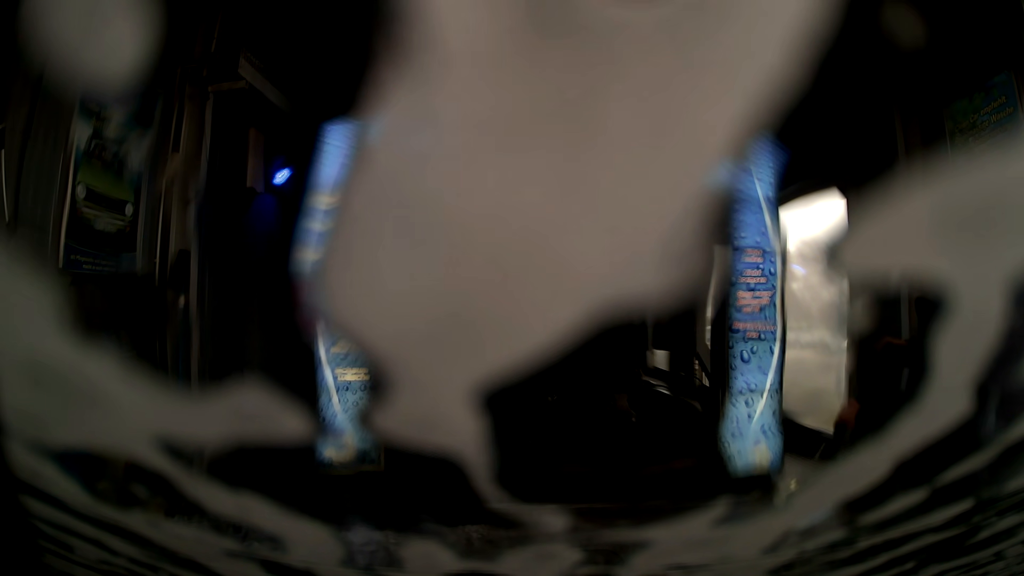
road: service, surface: asphalt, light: Day
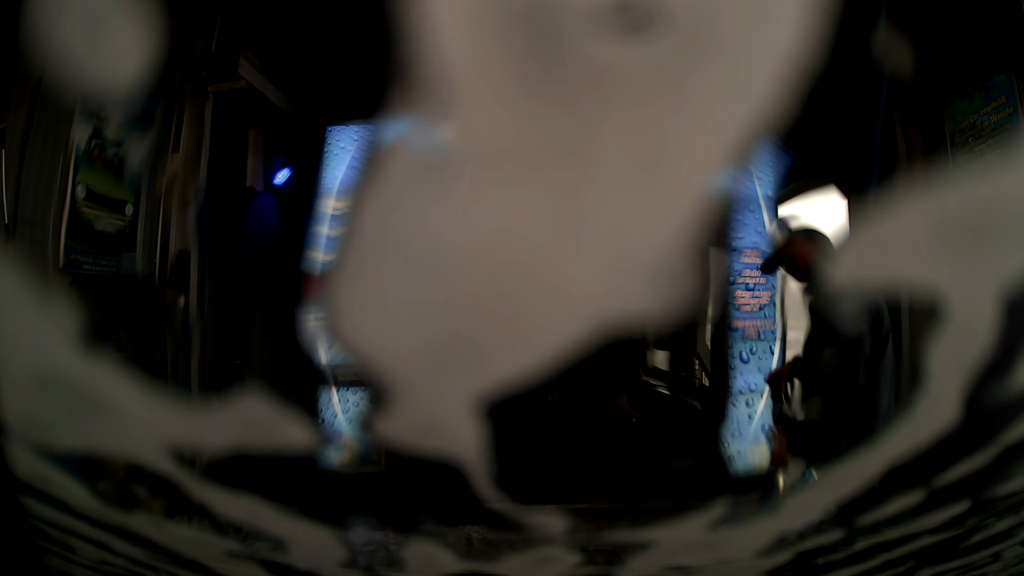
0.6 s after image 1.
(0.0, 0.0) m; 0°
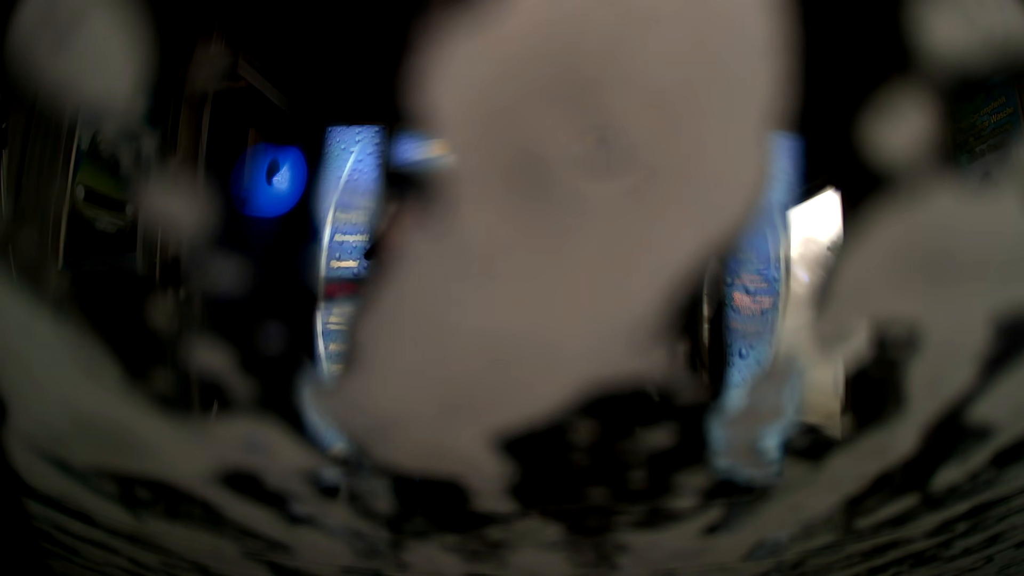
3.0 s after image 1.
(0.0, 0.0) m; 0°
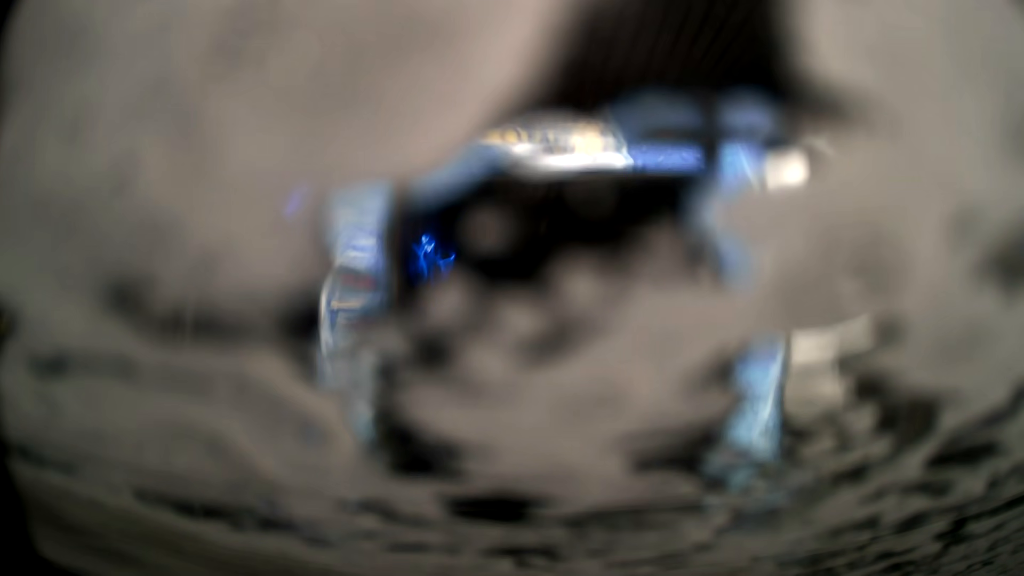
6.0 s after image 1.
(0.0, 0.0) m; 0°
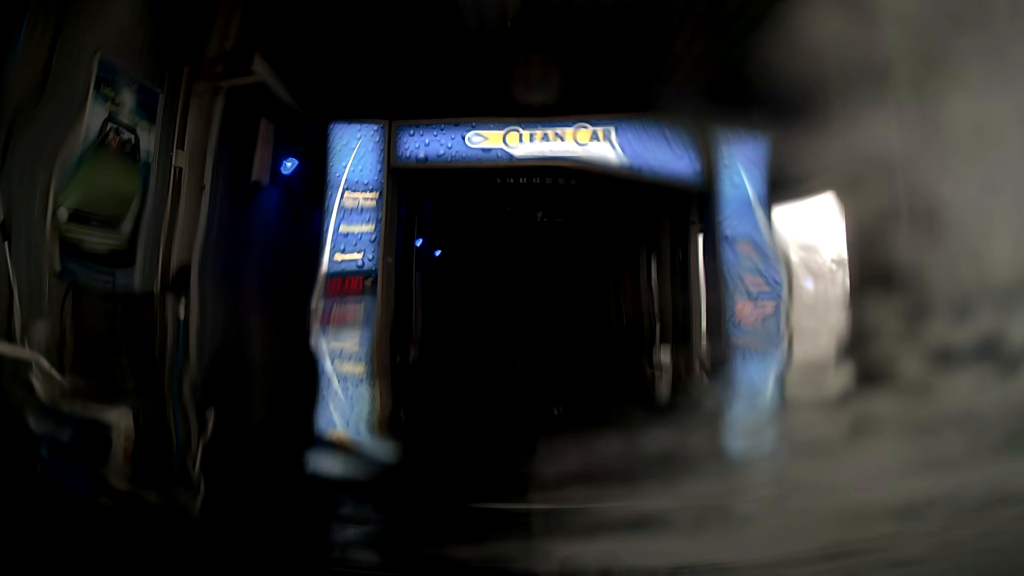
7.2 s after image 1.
(0.0, 0.0) m; 0°
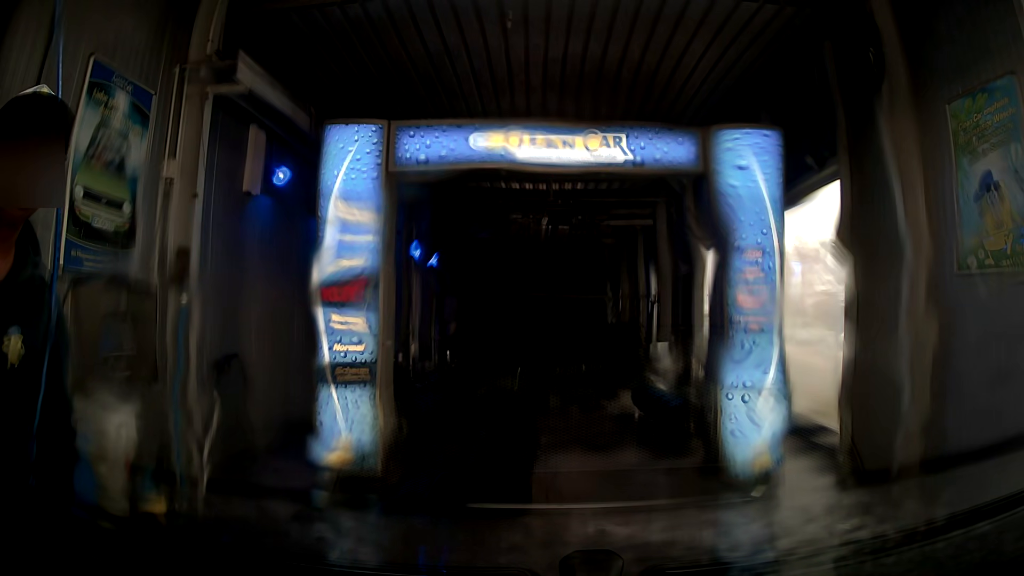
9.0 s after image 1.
(0.0, 0.0) m; 0°
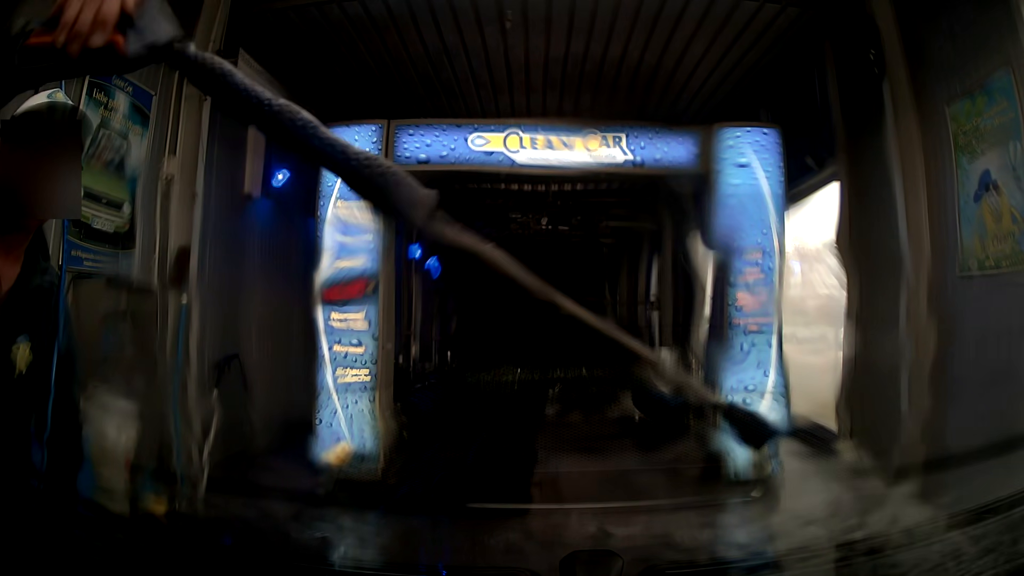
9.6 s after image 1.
(0.0, 0.0) m; 0°
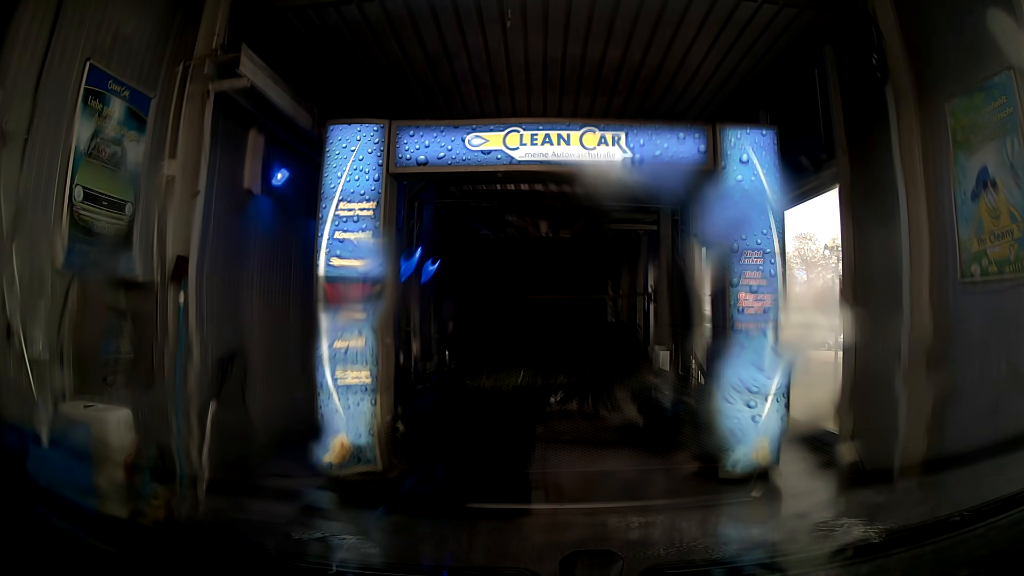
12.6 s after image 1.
(0.0, 0.0) m; 0°
